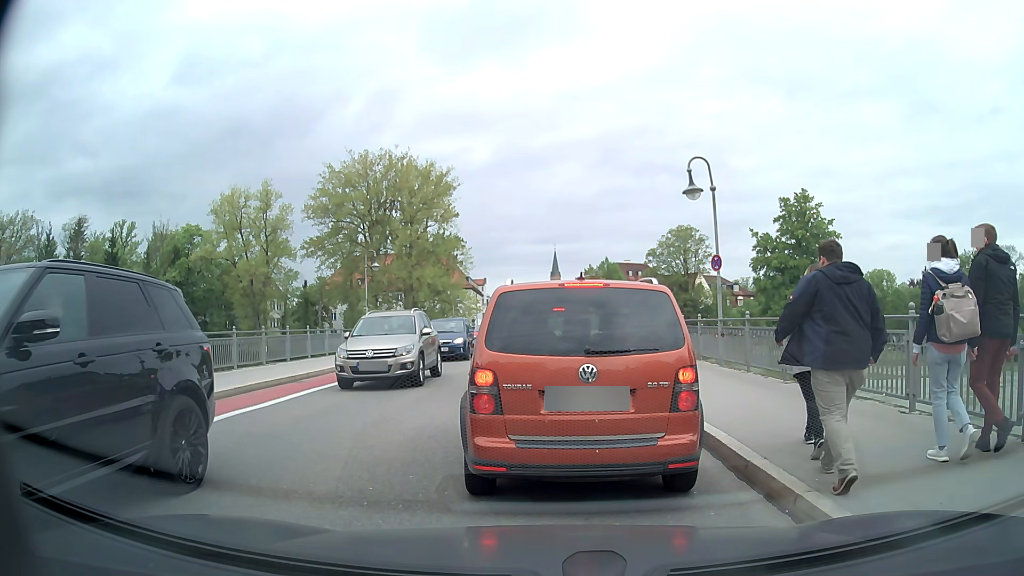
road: secondary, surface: asphalt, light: Day
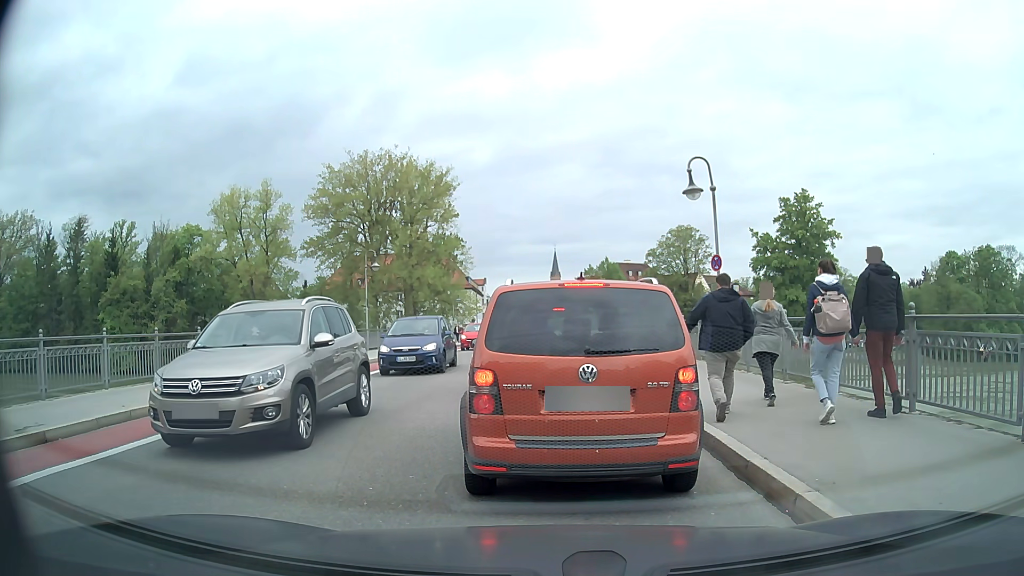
(0.0, 0.0) m; 0°
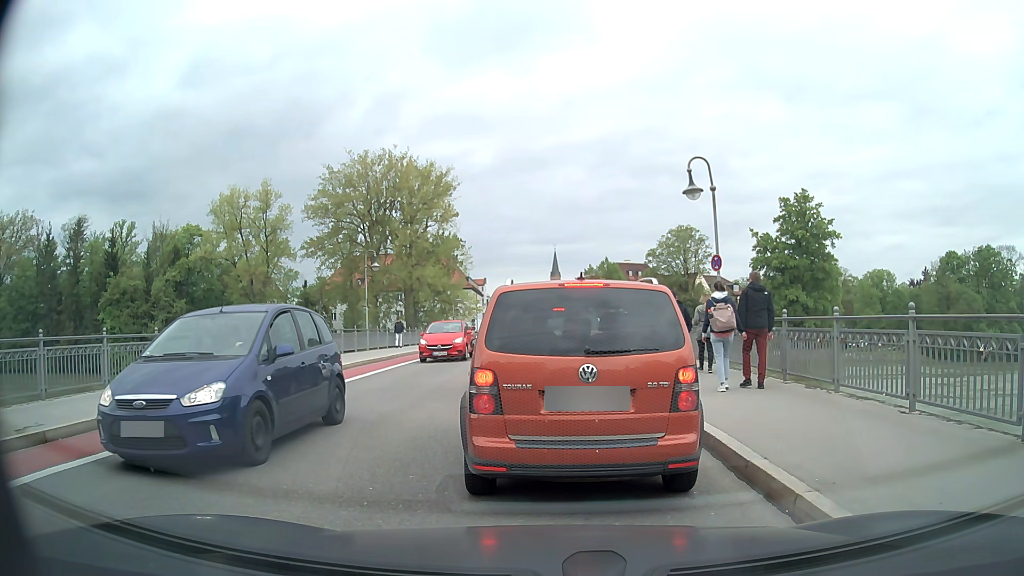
(0.0, 0.0) m; 0°
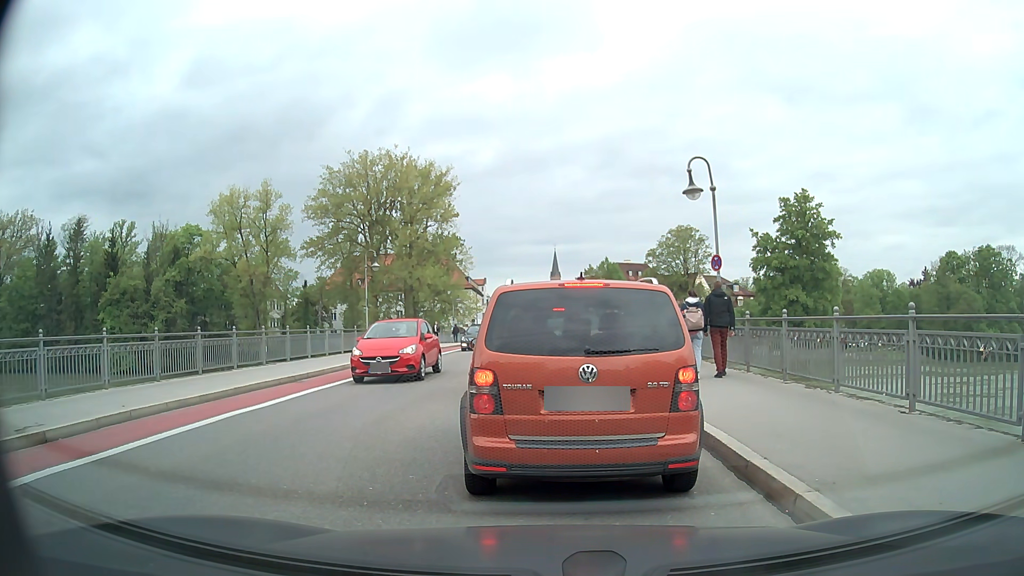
(0.0, 0.0) m; 0°
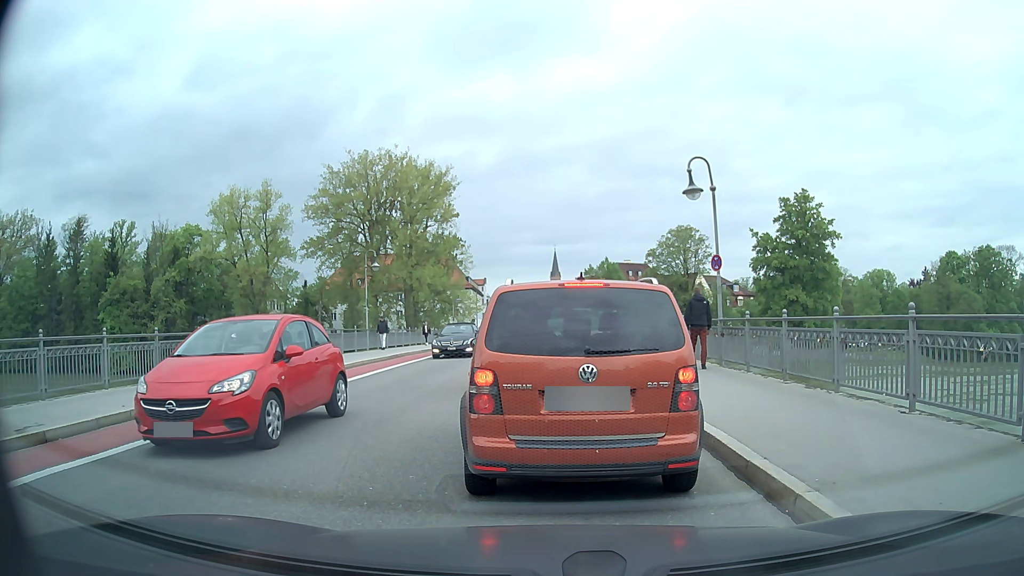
(0.0, 0.0) m; 0°
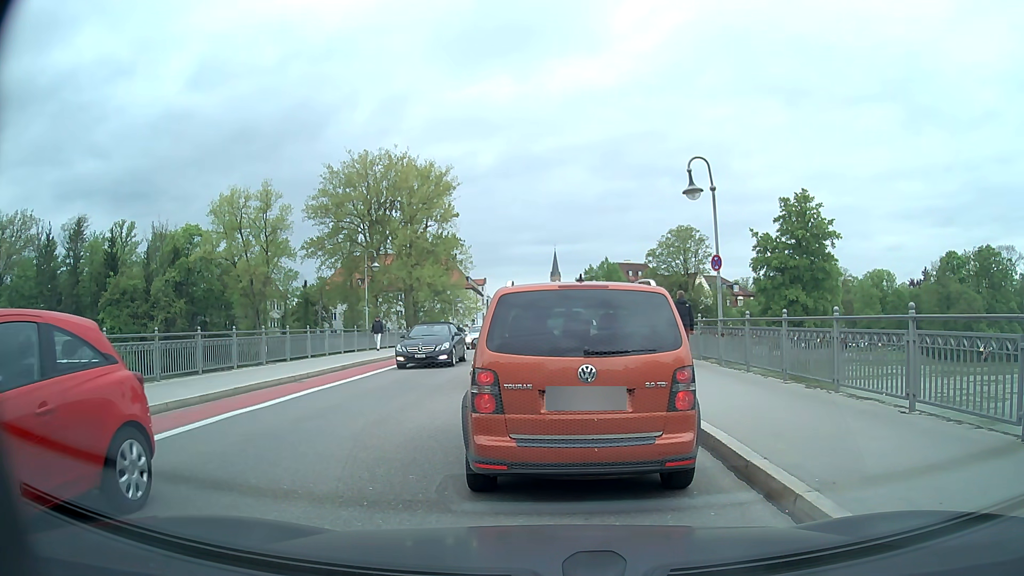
(0.0, 0.0) m; 0°
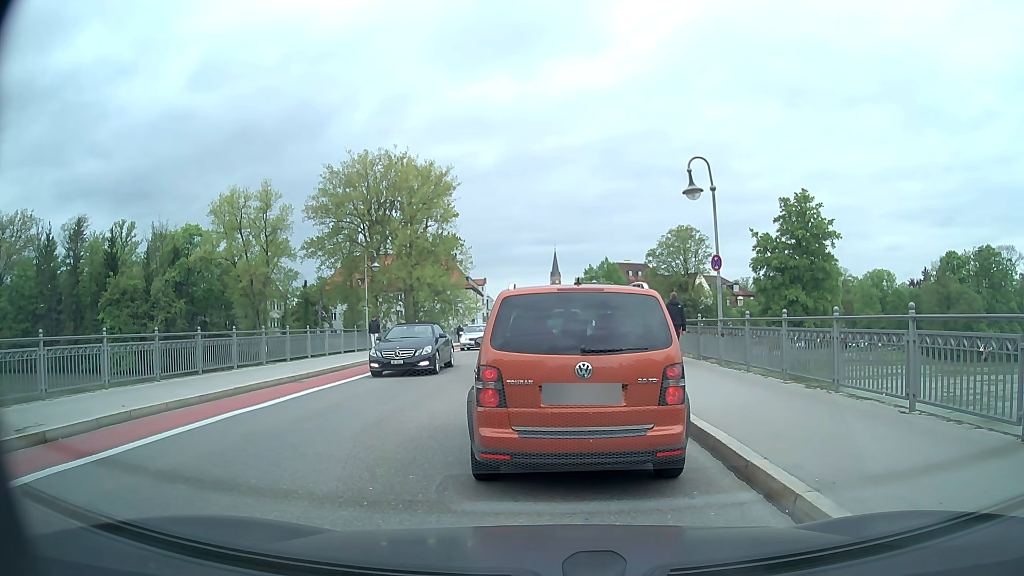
(0.0, 0.0) m; 0°
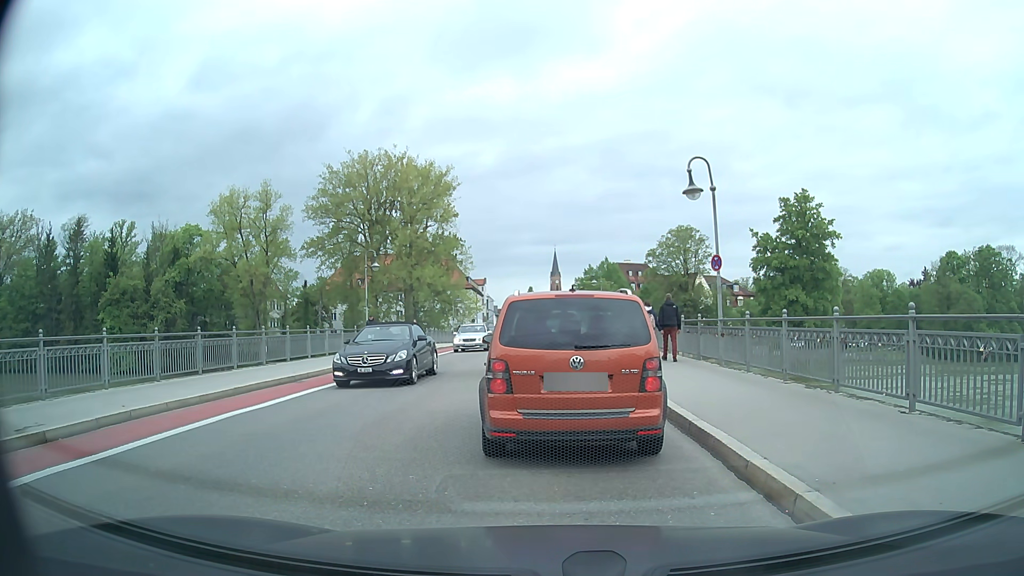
(0.0, 0.0) m; 0°
